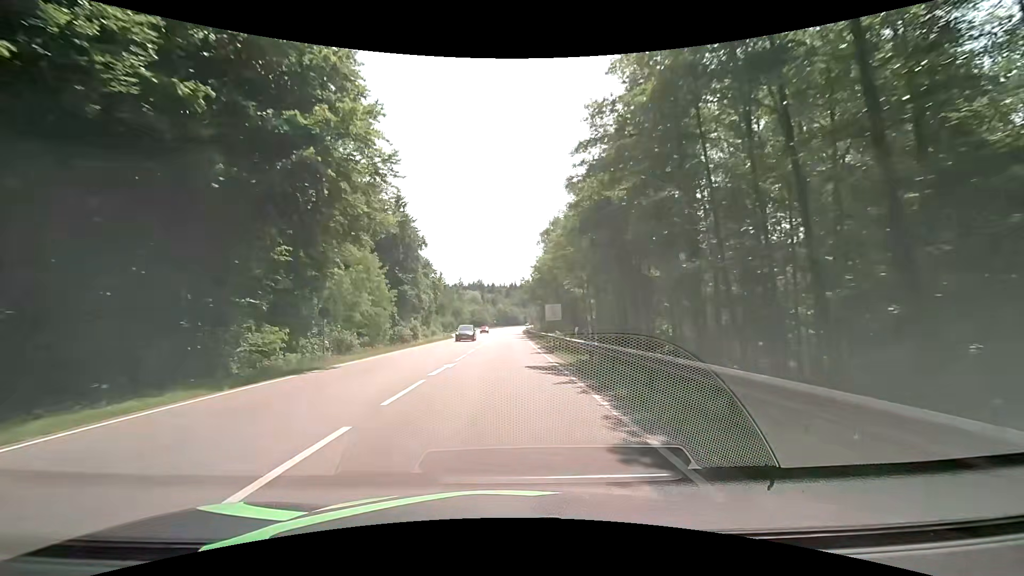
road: secondary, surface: asphalt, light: Day
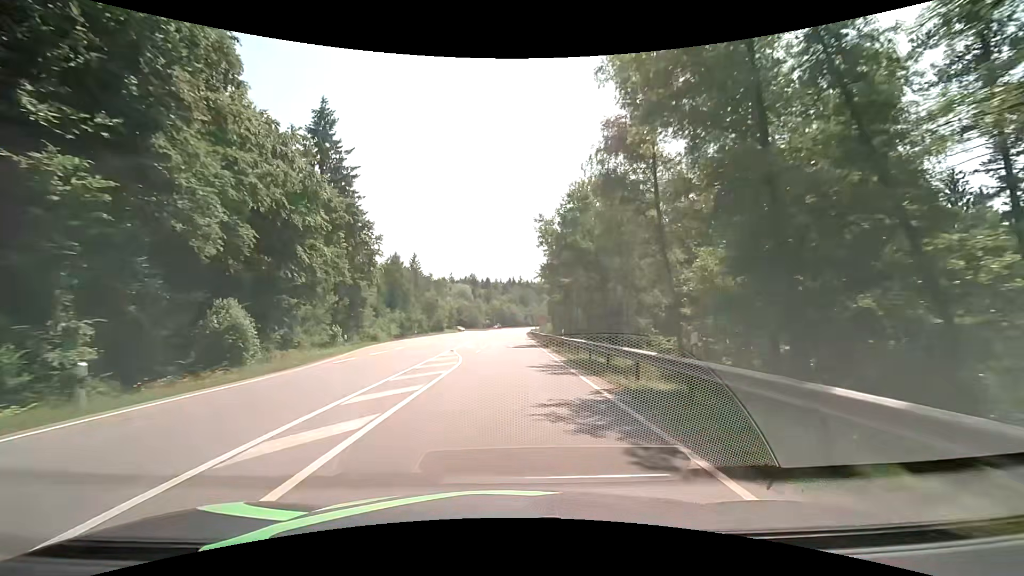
(-0.4, +53.8) m; 0°
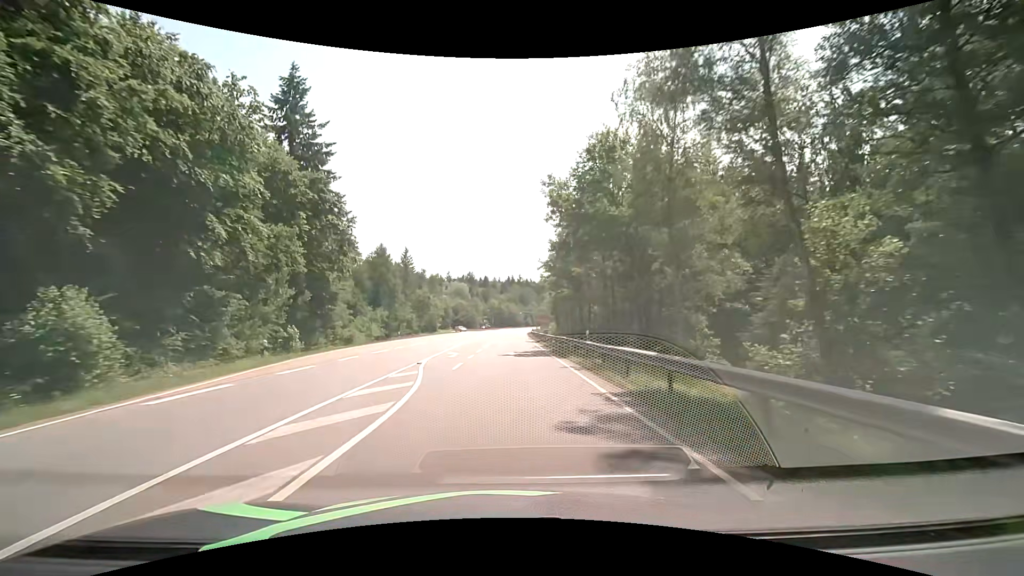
(-0.1, +10.7) m; -1°
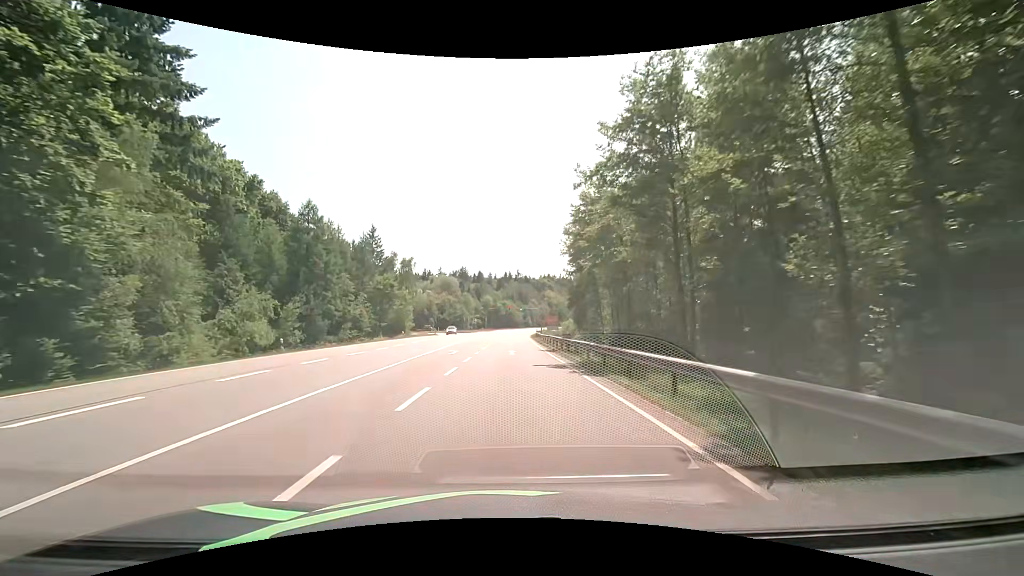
(+0.3, +32.2) m; +1°
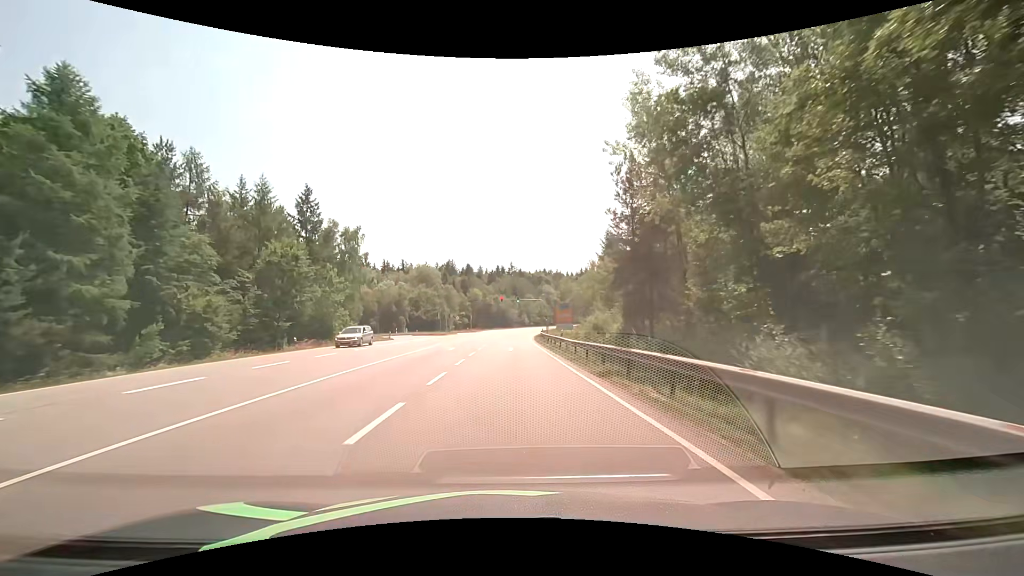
(+0.2, +32.2) m; 0°
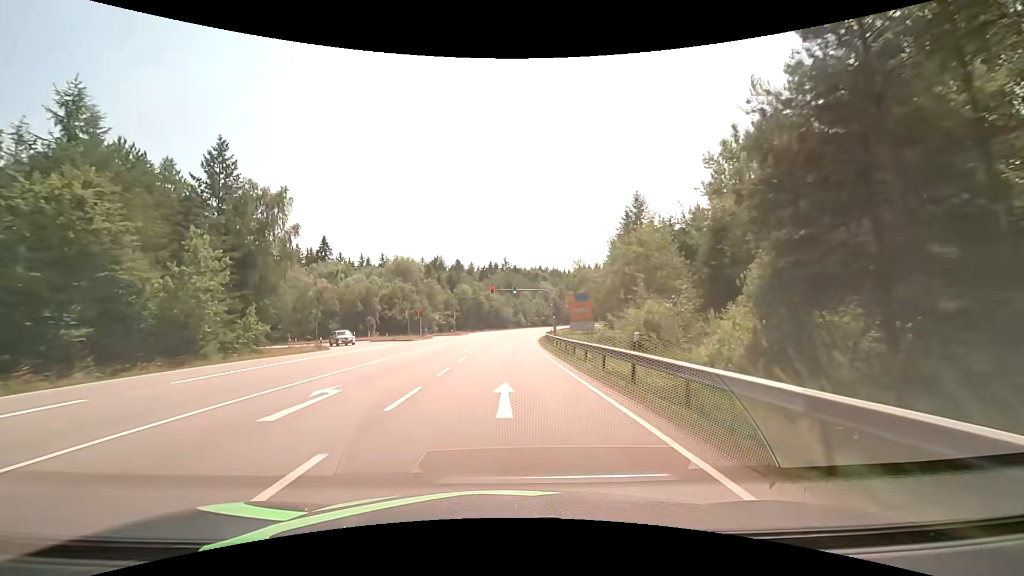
(+0.3, +21.5) m; +1°
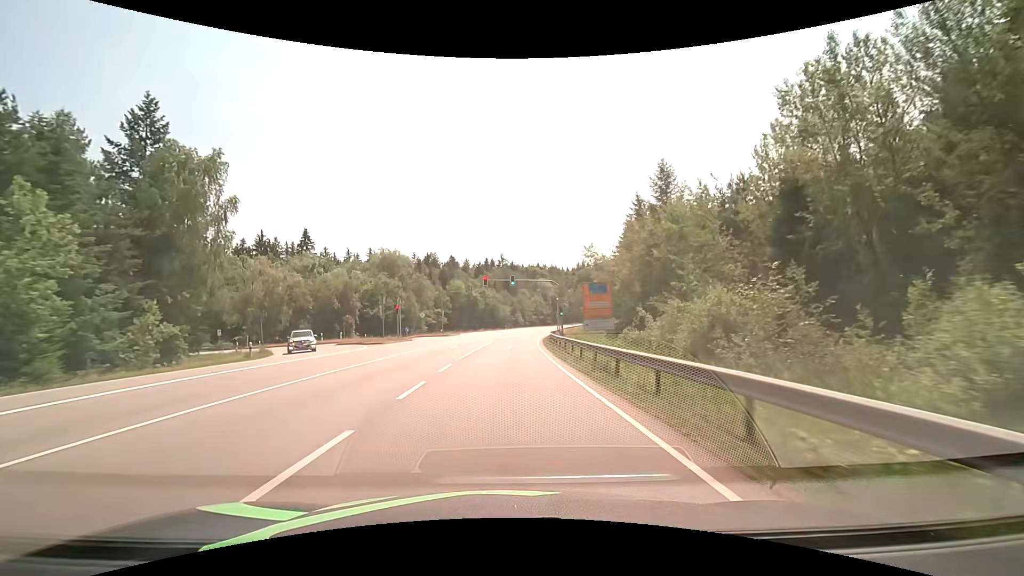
(+0.1, +10.7) m; +1°
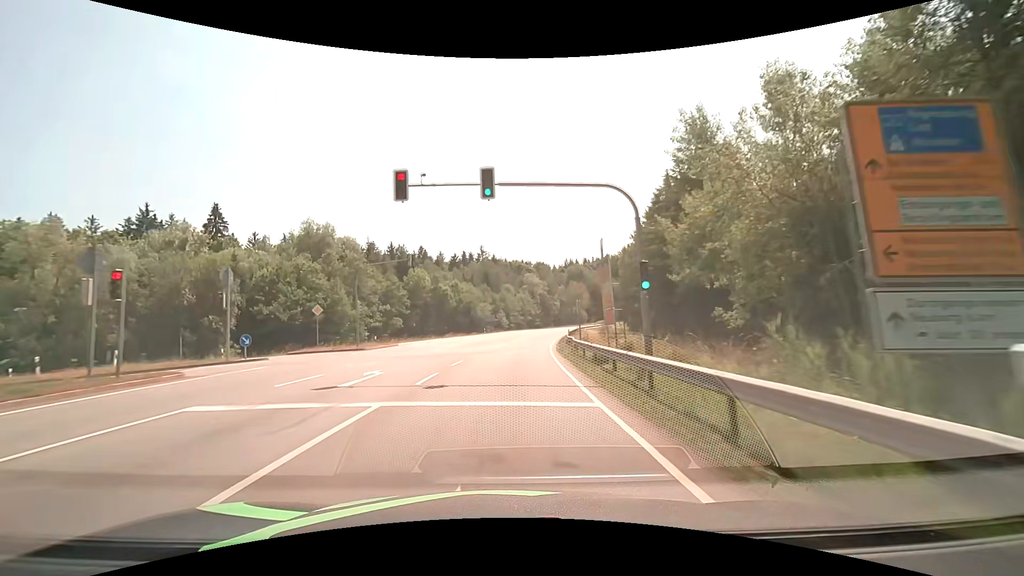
(+0.5, +32.3) m; +2°
(0, +10) (0, +20) (+1, +30) (+1, +40) (+2, +50) (+4, +60) (+5, +70) (+7, +80) (+9, +89) (+11, +99) m
